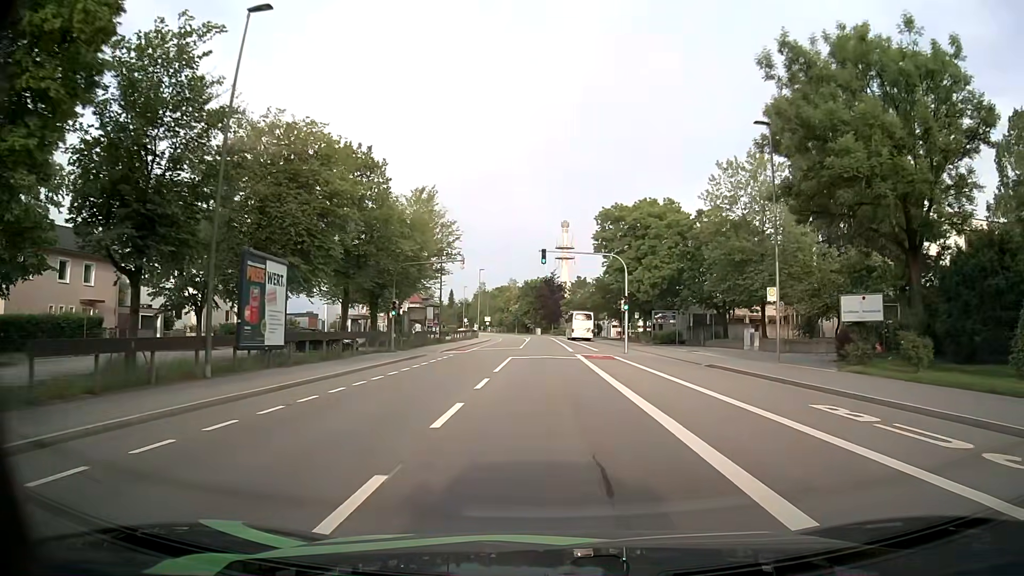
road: tertiary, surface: asphalt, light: Day
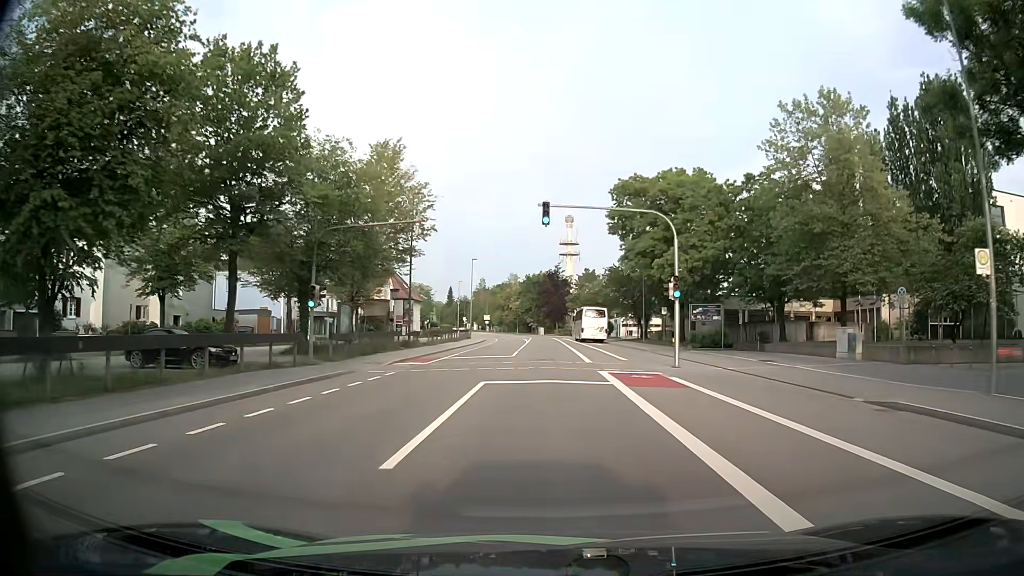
(0.0, +14.6) m; 0°
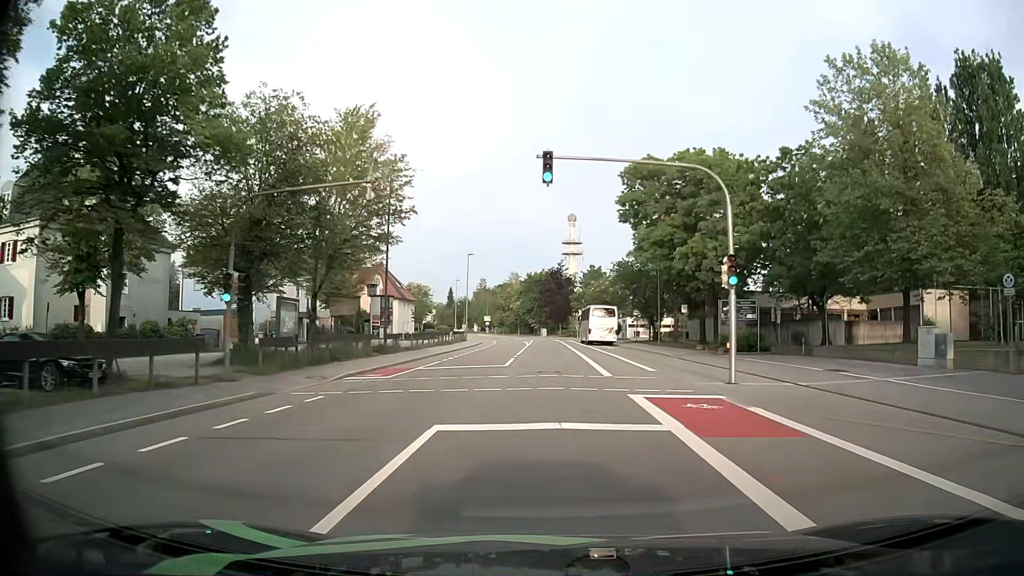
(0.0, +7.3) m; 0°
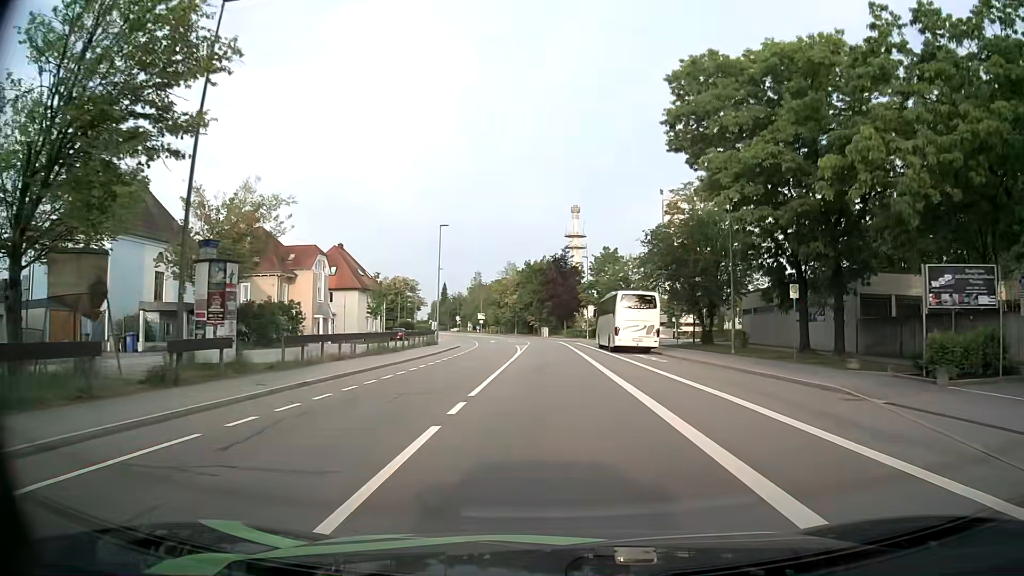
(-0.1, +22.1) m; 0°
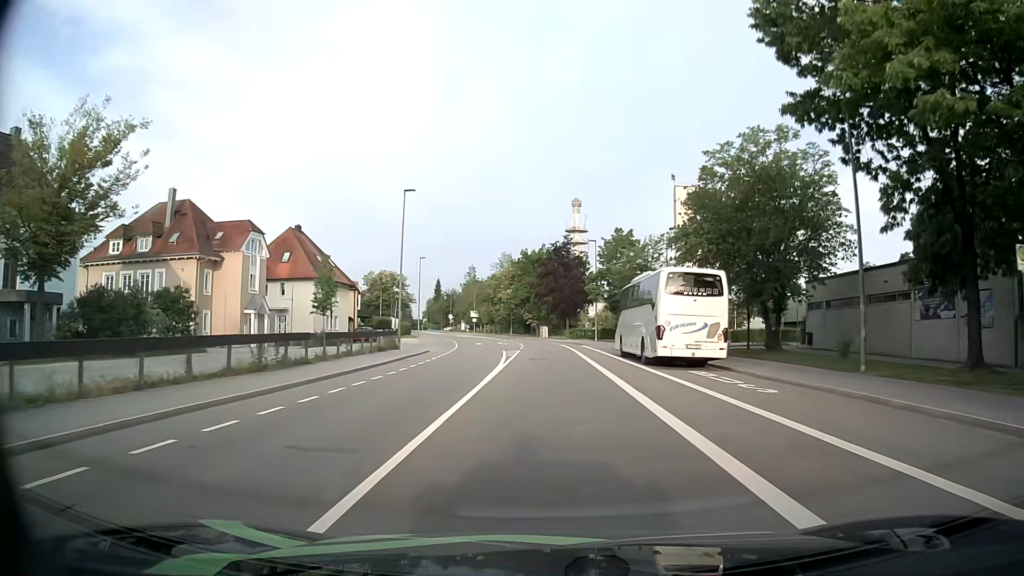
(0.0, +14.9) m; 0°
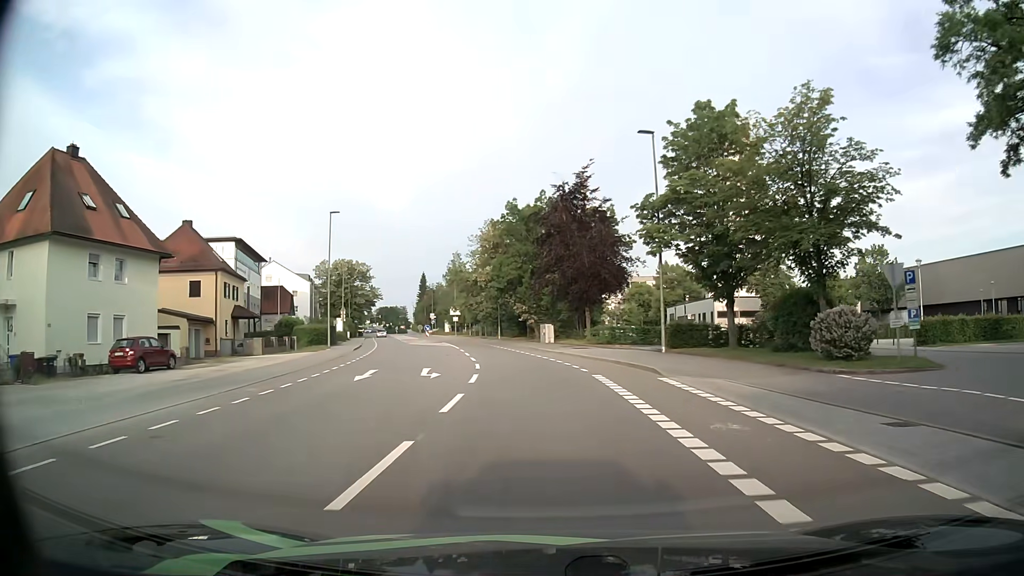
(0.0, +37.8) m; 0°
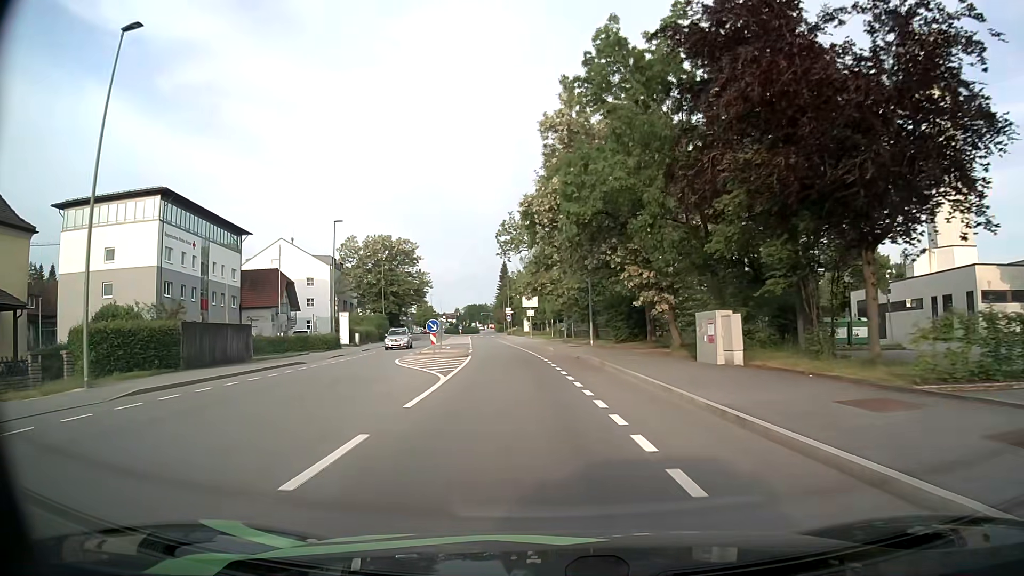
(-2.0, +35.8) m; -8°
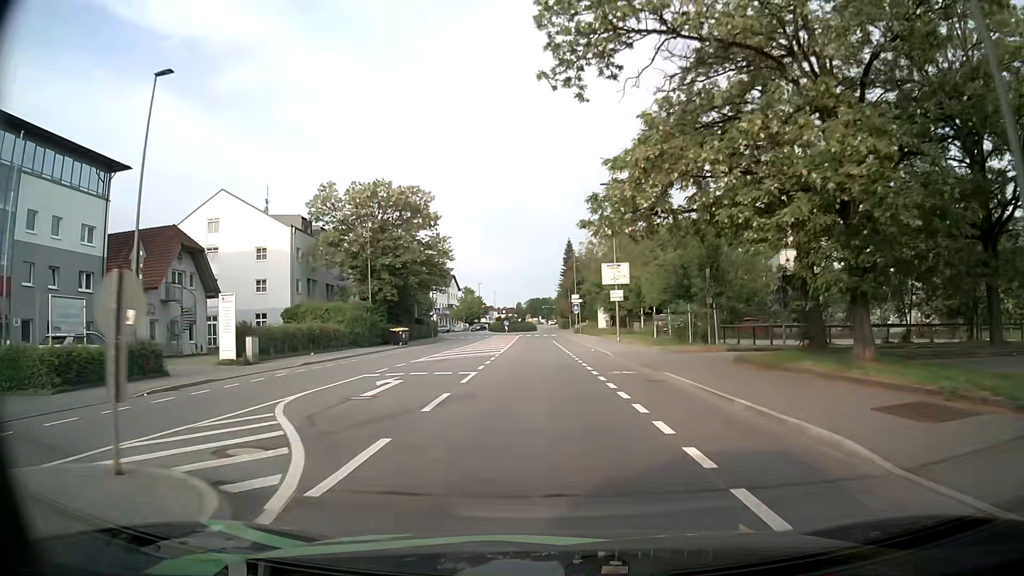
(-2.3, +35.0) m; -6°
